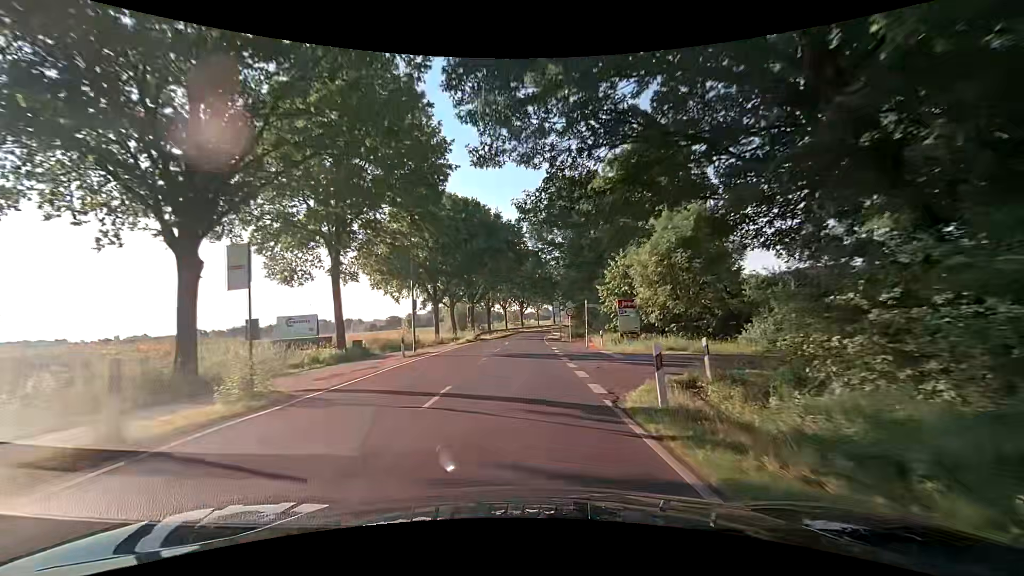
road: secondary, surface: asphalt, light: Day
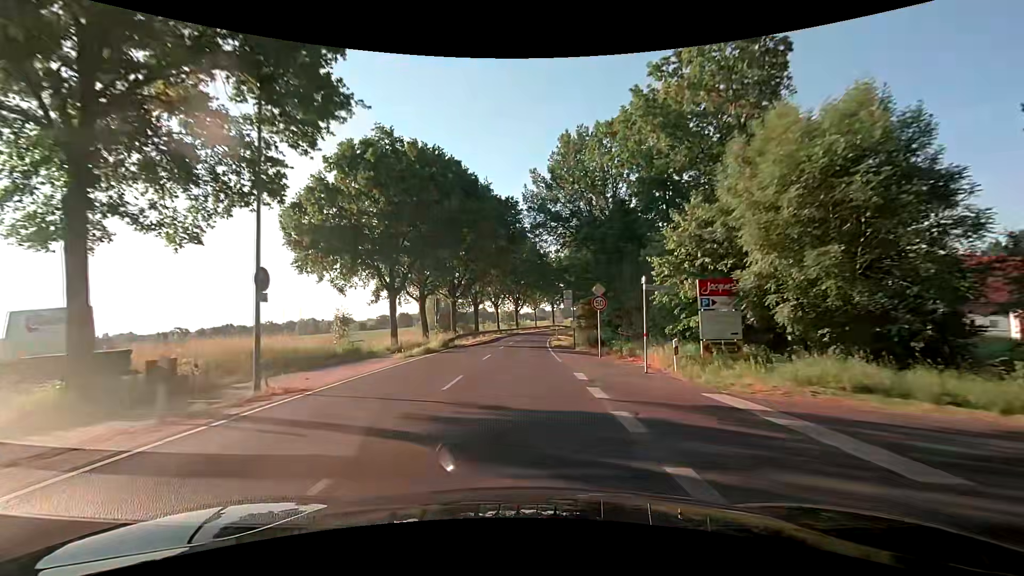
(+0.1, +15.6) m; +1°
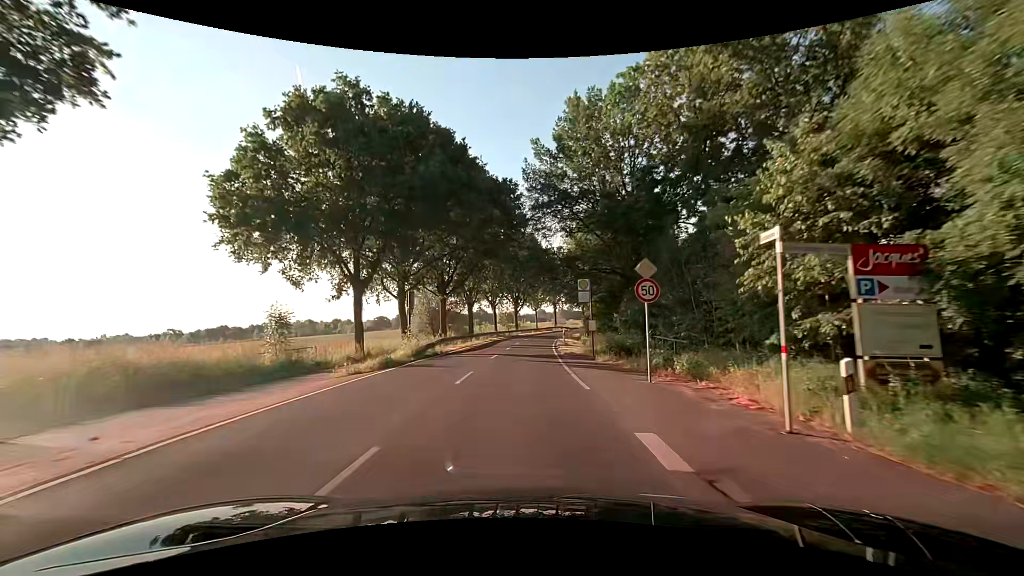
(-0.1, +7.8) m; -1°
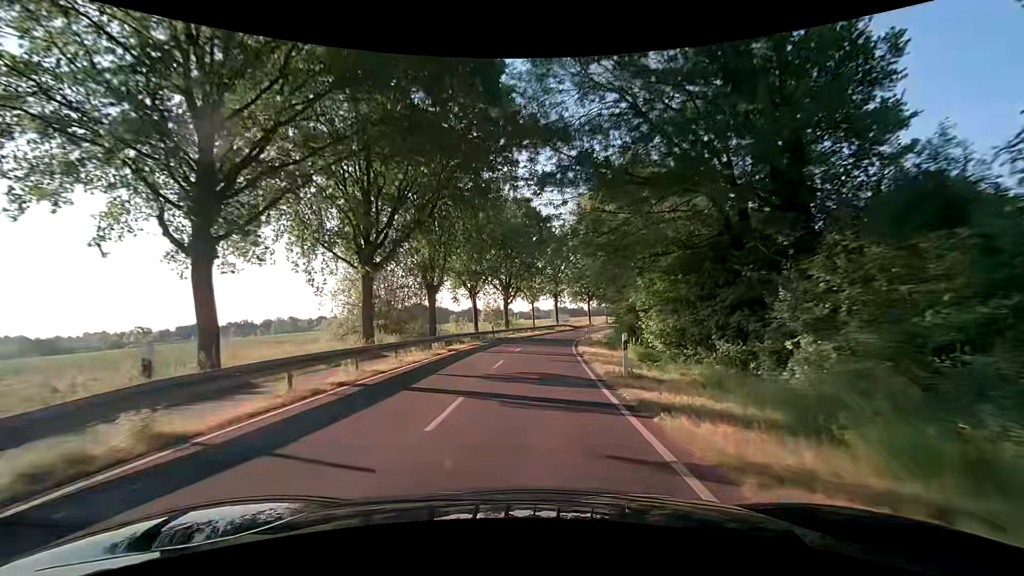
(+0.2, +23.4) m; +1°
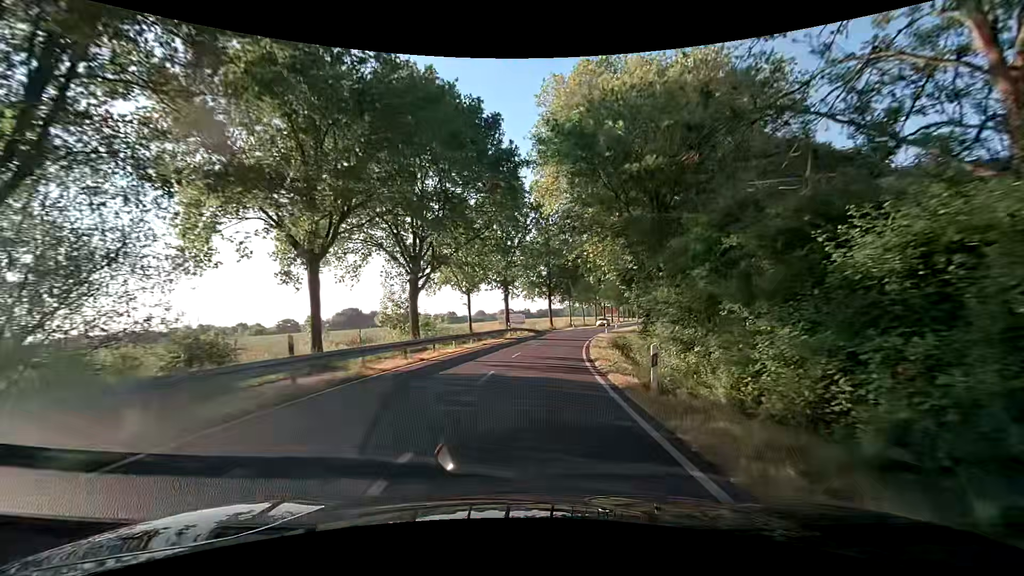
(+1.1, +31.1) m; +6°
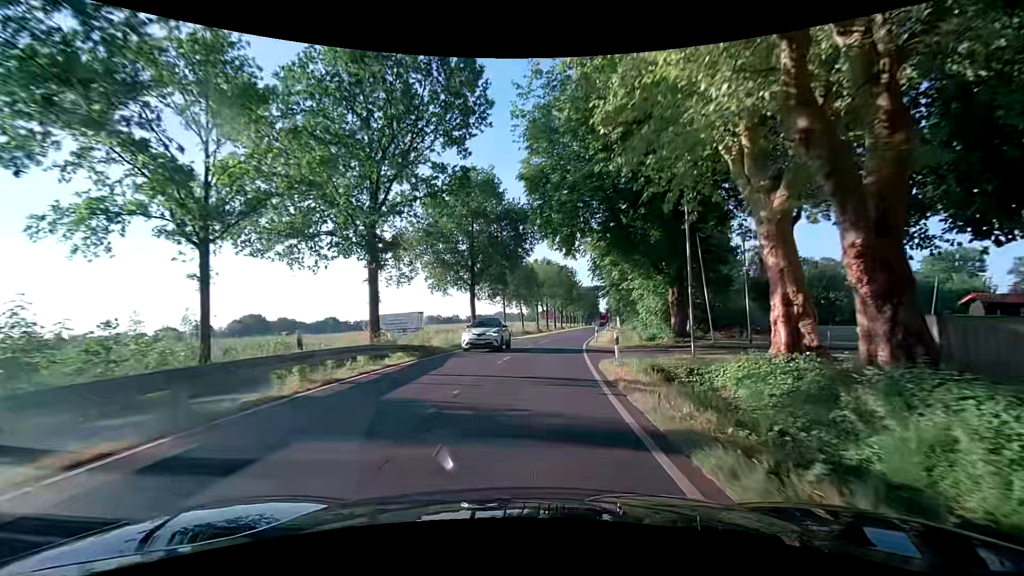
(+2.1, +30.9) m; +8°
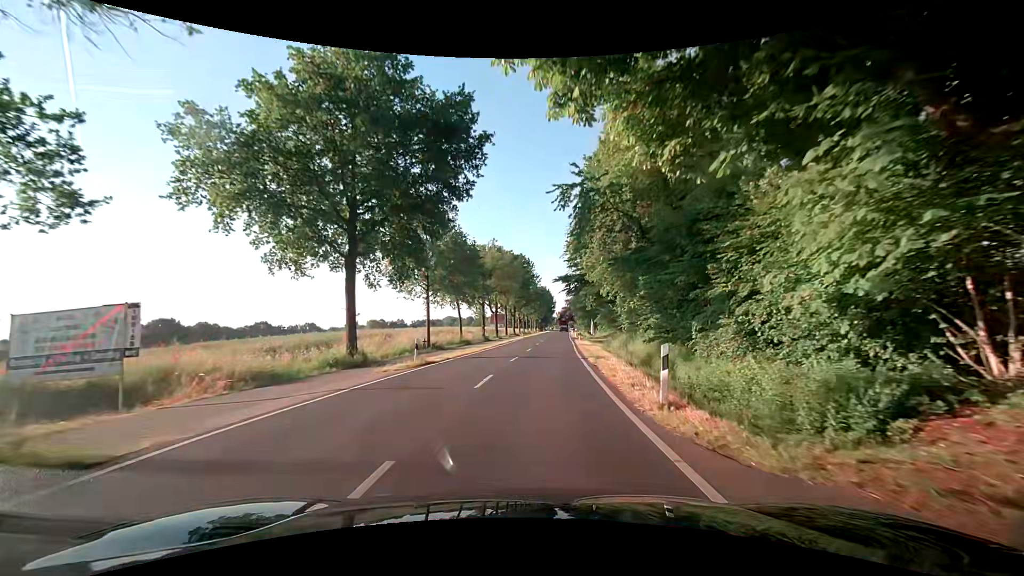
(+0.9, +23.0) m; +5°
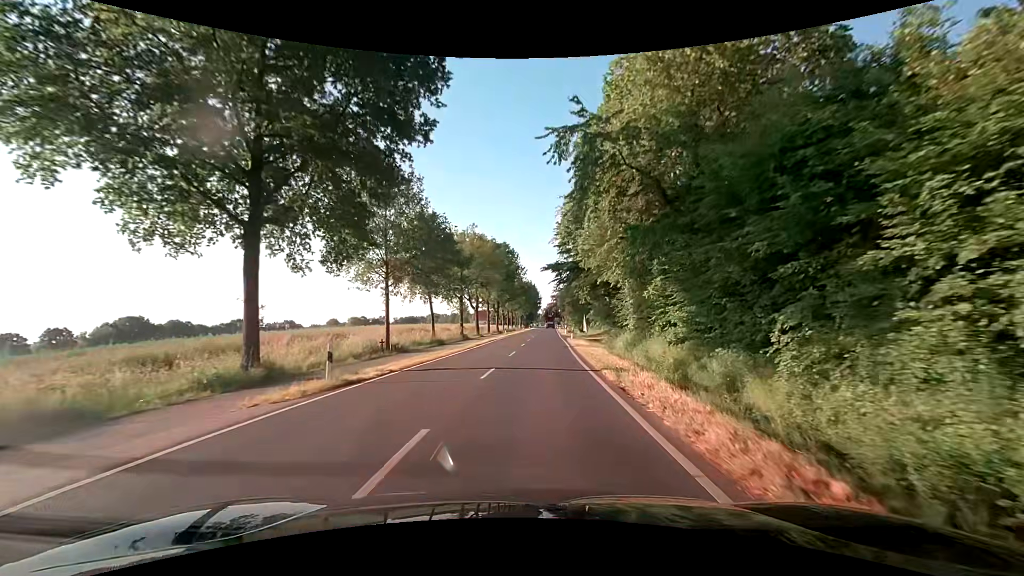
(+0.2, +7.7) m; +2°
(0, +10) (+1, +20) (+1, +30) (+2, +40) (+3, +50) (+4, +60) (+4, +70) (+5, +80) (+6, +90) (+7, +100) m
